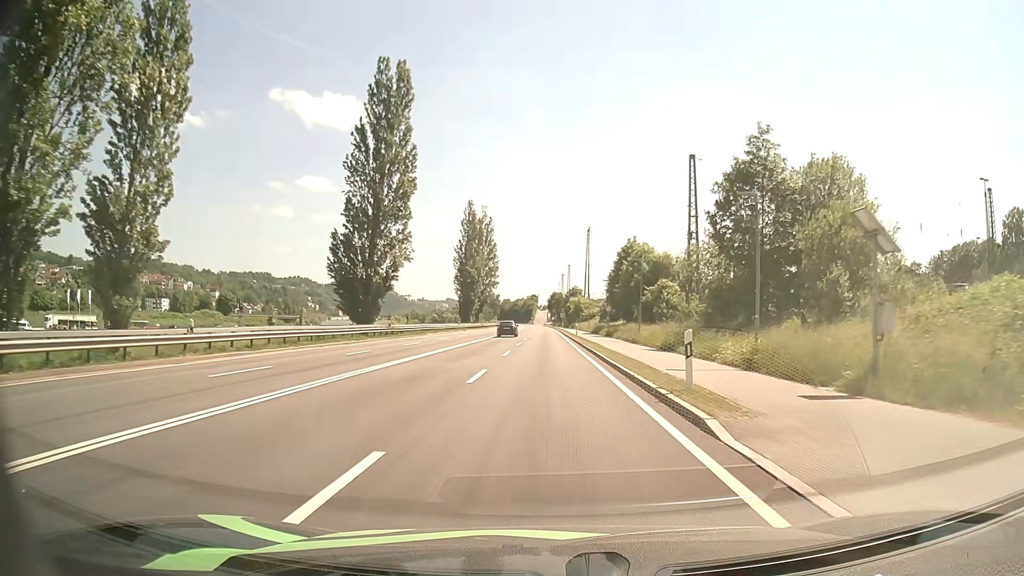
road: primary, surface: asphalt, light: Day
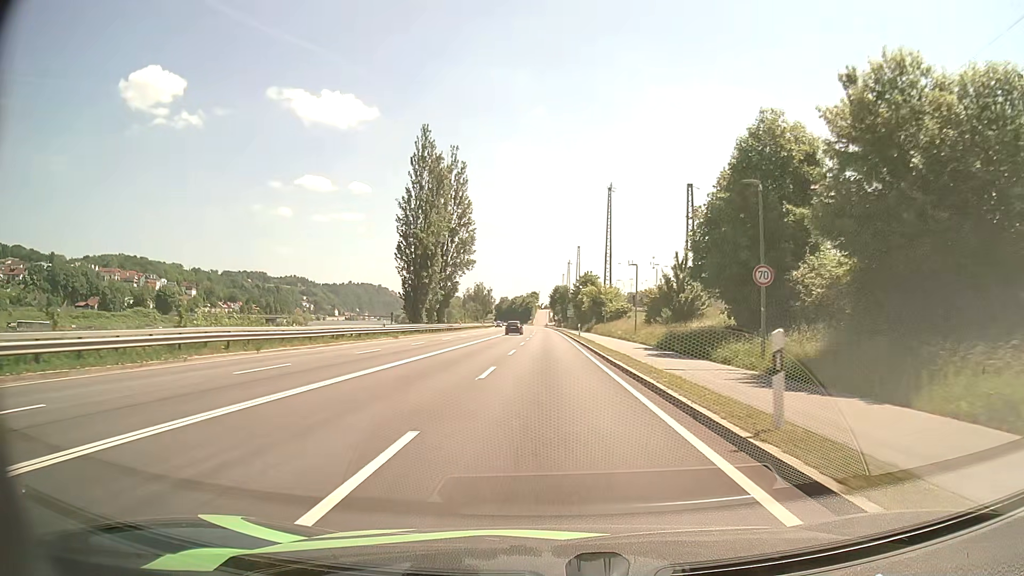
(-0.1, +46.8) m; 0°
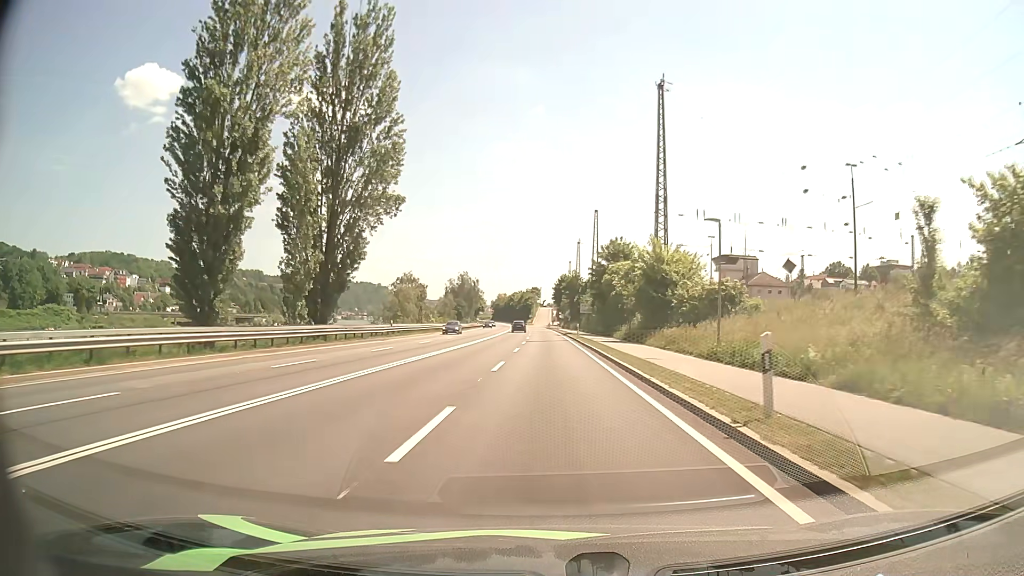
(+0.1, +45.7) m; 0°
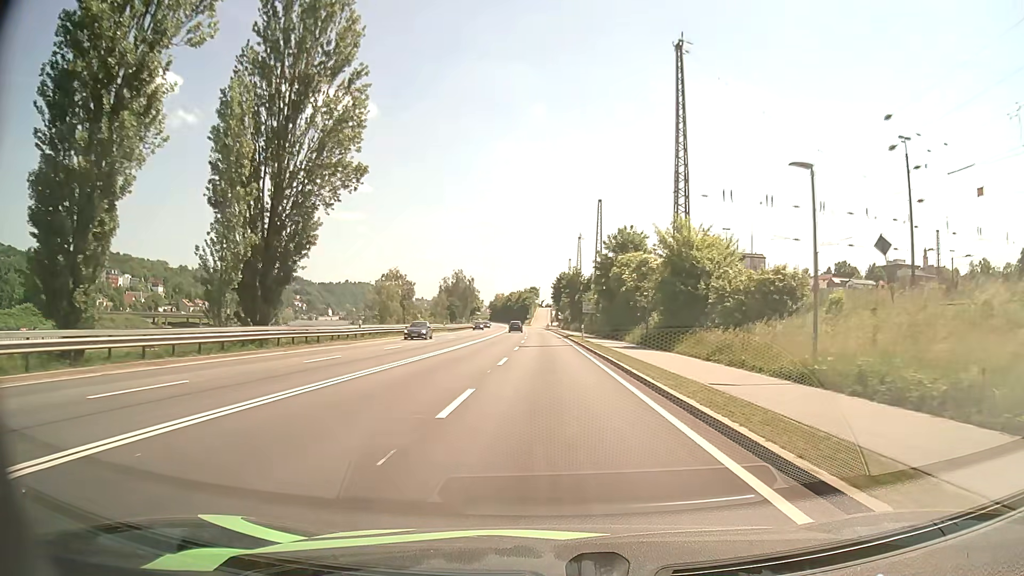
(-0.1, +9.0) m; 0°
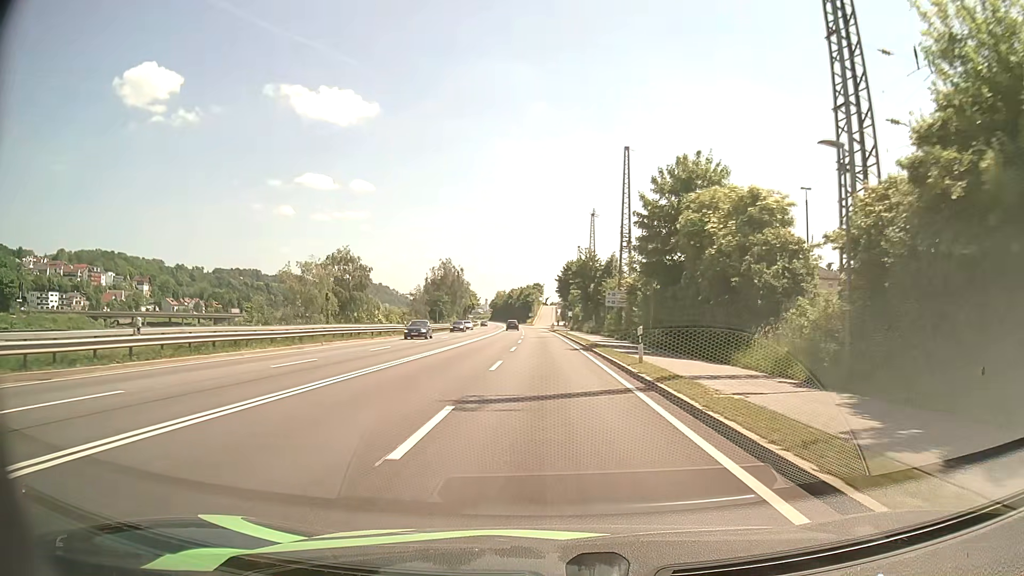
(0.0, +27.0) m; -1°
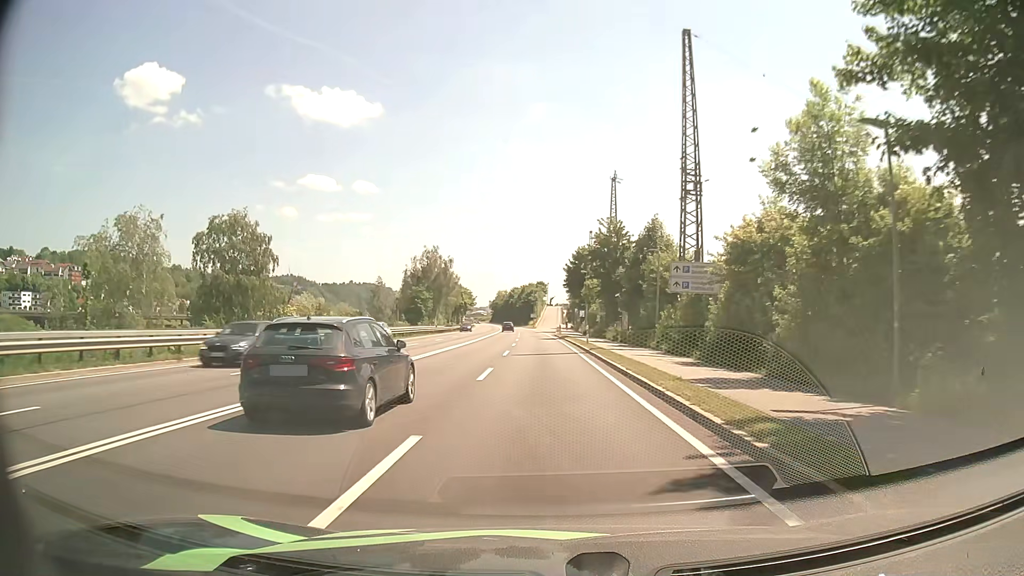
(0.0, +26.9) m; -1°
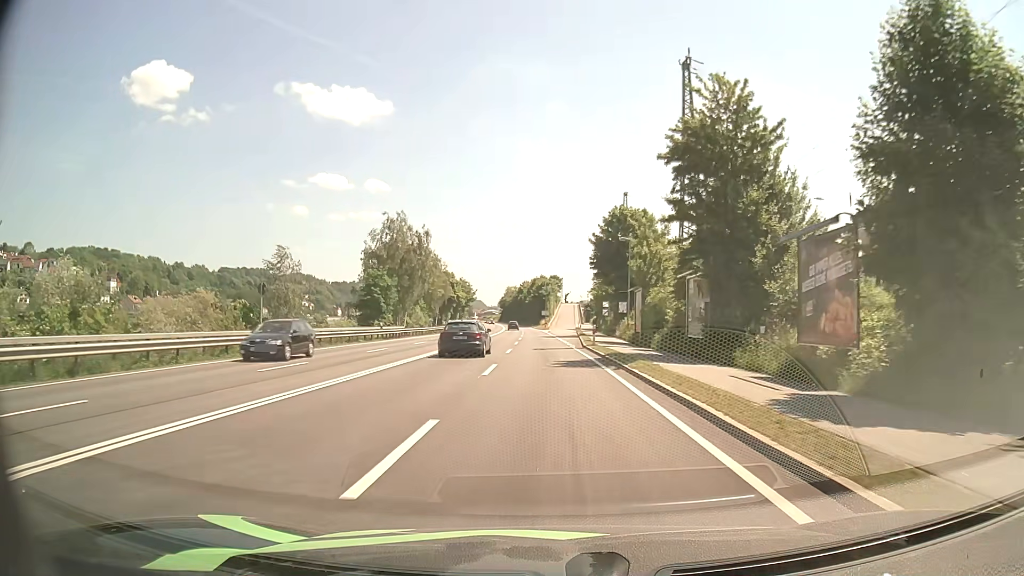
(+0.1, +34.8) m; 0°
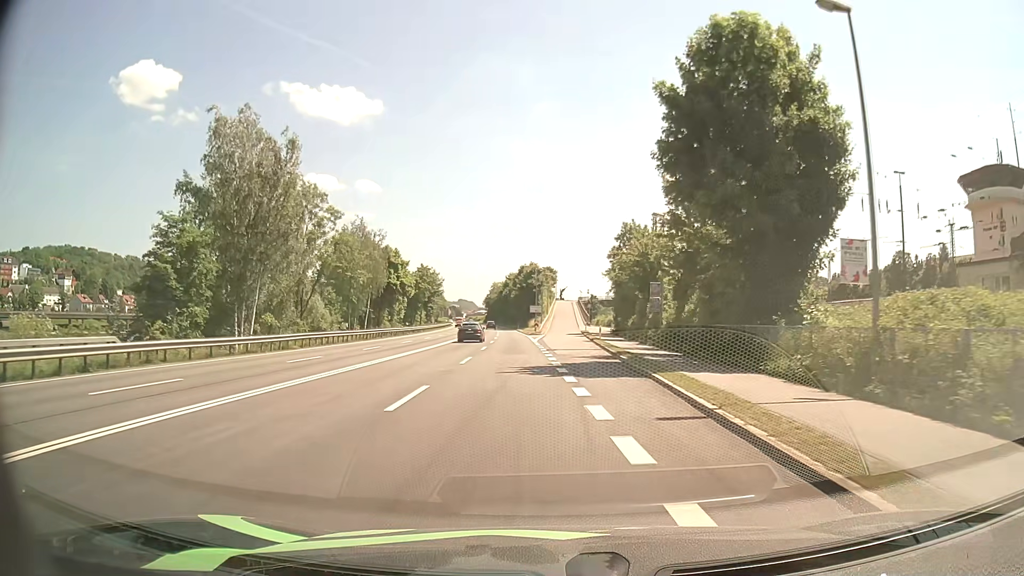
(+0.2, +43.1) m; +1°
(0, +10) (0, +20) (0, +30) (0, +40) (0, +50) (+1, +60) (+1, +70) (+1, +80) (+1, +90) (+1, +100) m
